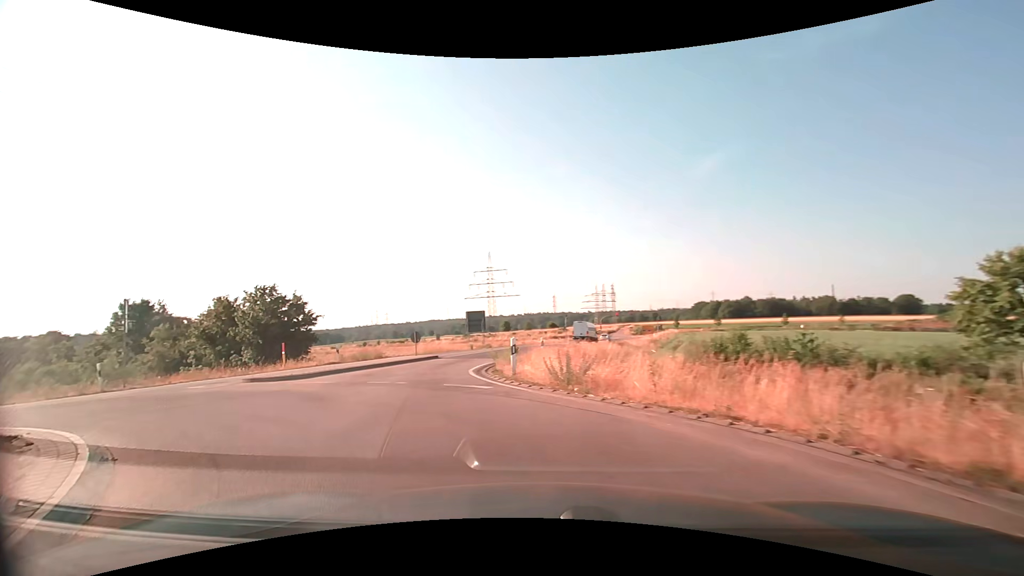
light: Day
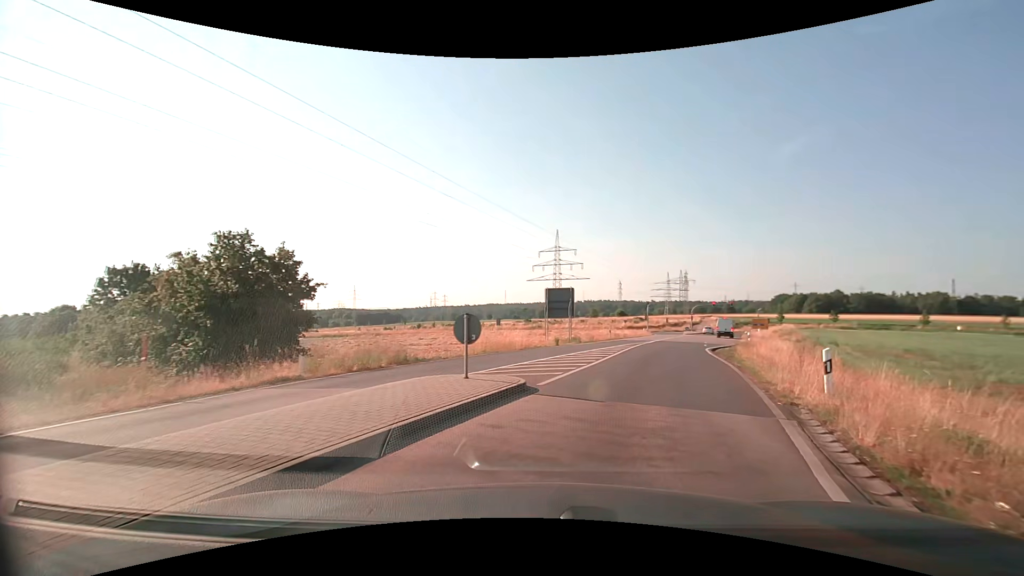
(-4.1, +16.8) m; -7°
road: secondary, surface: asphalt
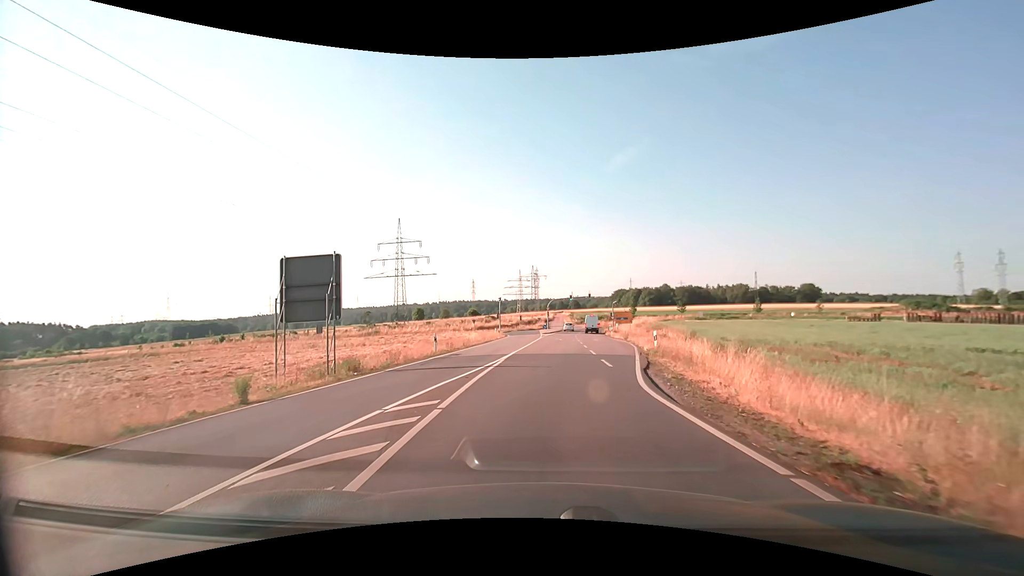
(+3.6, +19.5) m; +16°
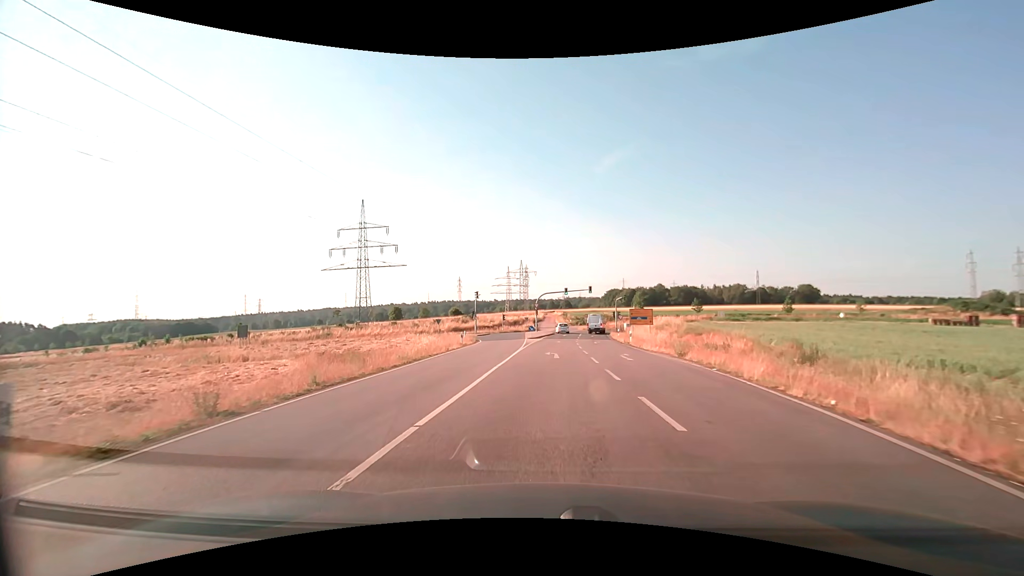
(+0.5, +21.3) m; +1°
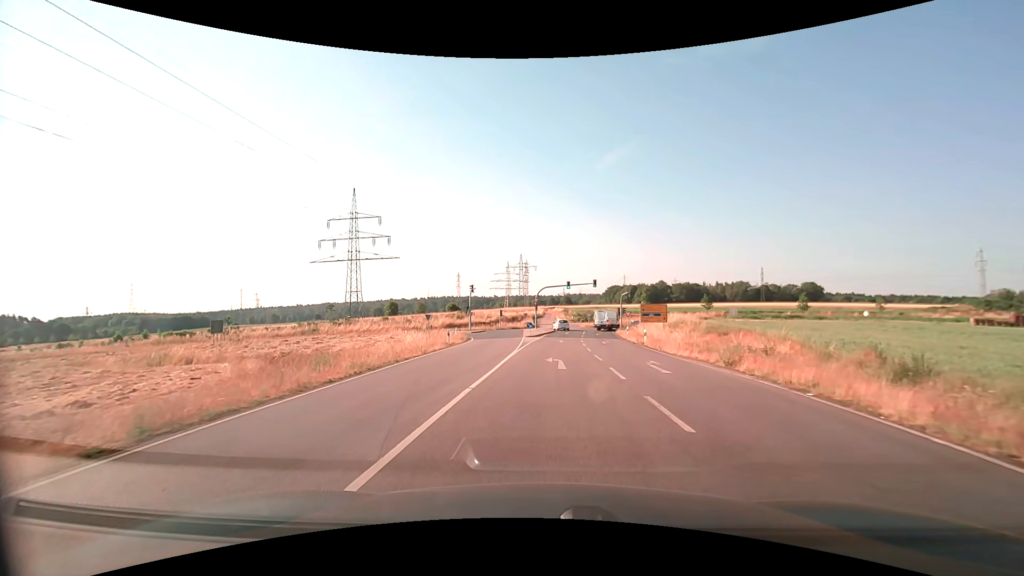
(0.0, +6.1) m; 0°
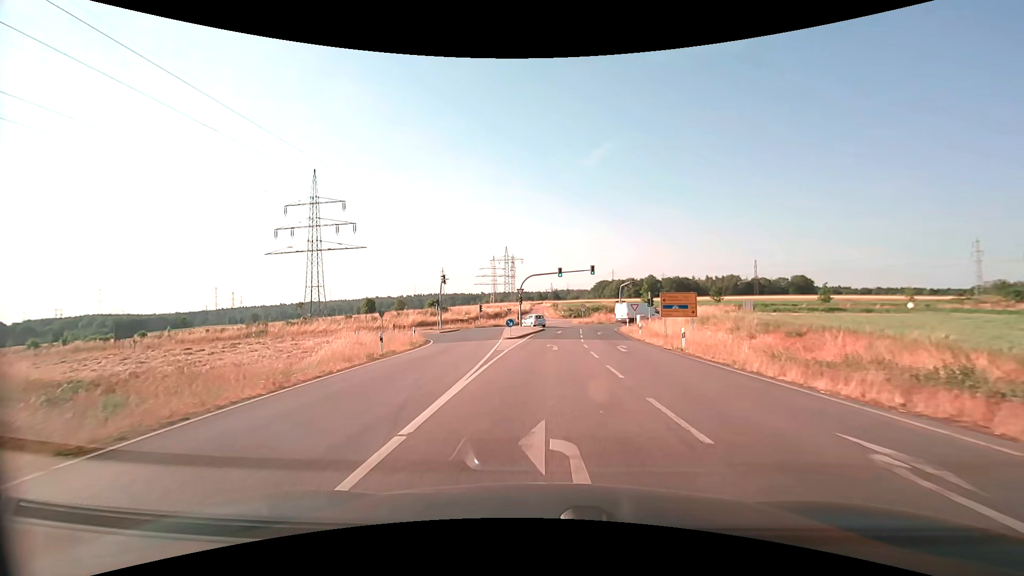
(+0.1, +12.9) m; +1°
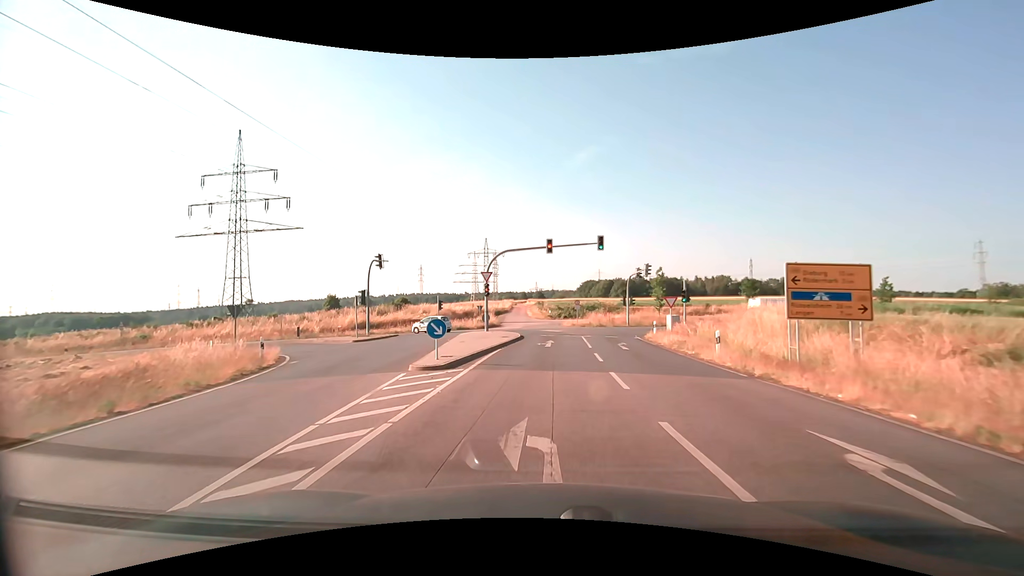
(+0.4, +19.9) m; +2°
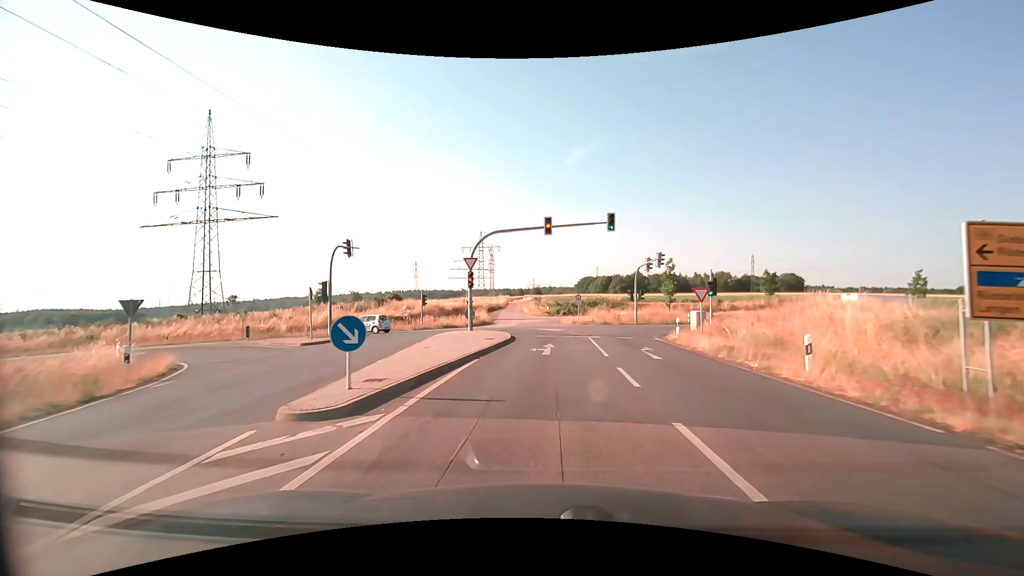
(0.0, +6.3) m; 0°
(0, +10) (0, +20) (-1, +30) (-6, +38) (-15, +43) (-25, +44) (-35, +43) (-45, +41) (-55, +40) (-64, +38) m
